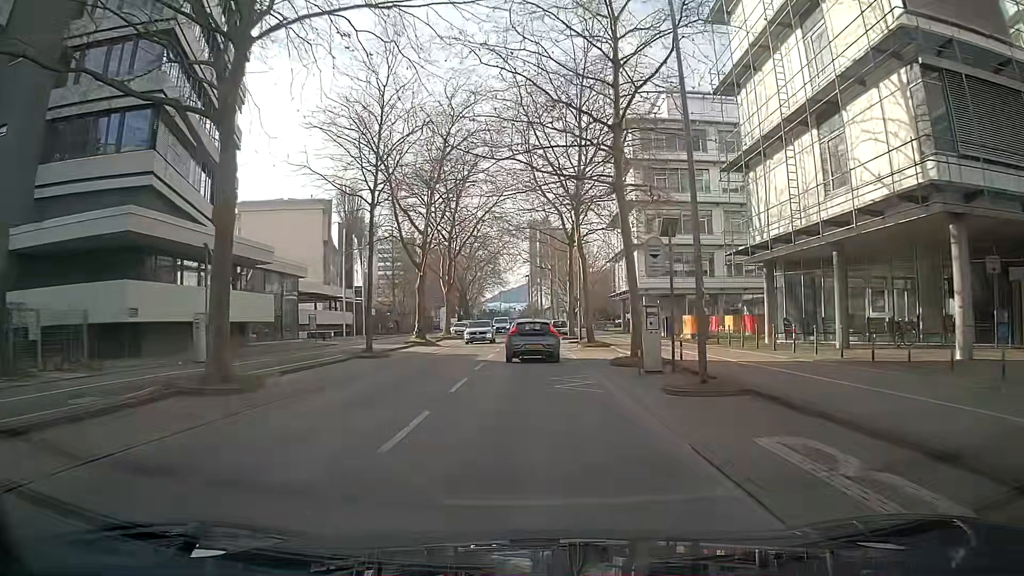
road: secondary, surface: asphalt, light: Day
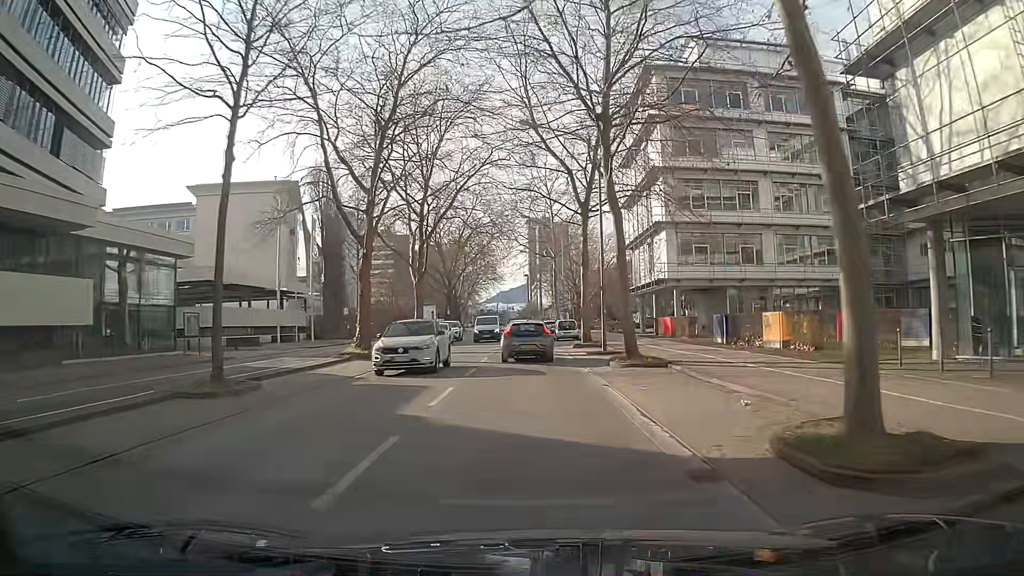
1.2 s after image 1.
(+0.1, +14.2) m; +1°
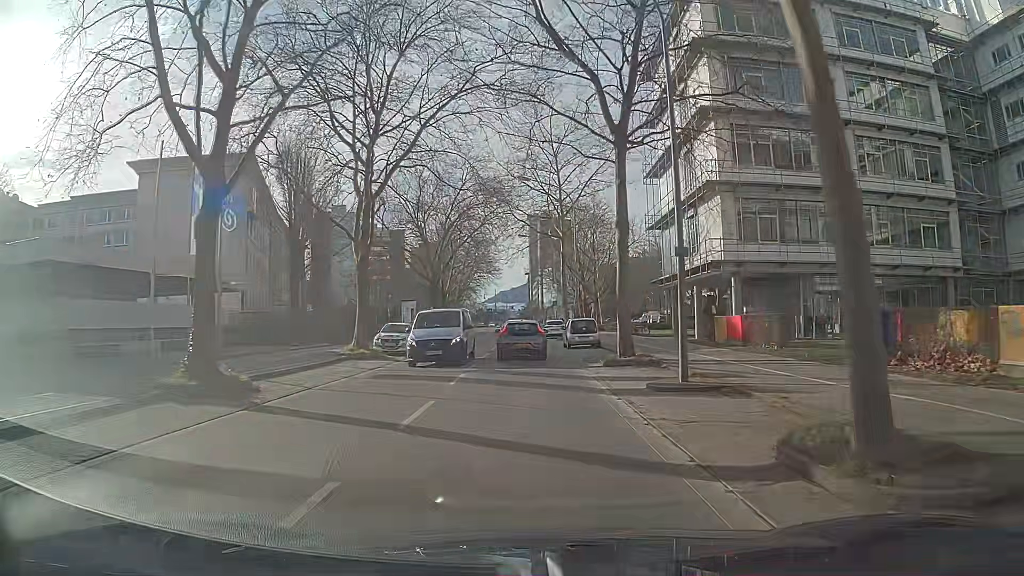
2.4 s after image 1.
(0.0, +14.4) m; -1°
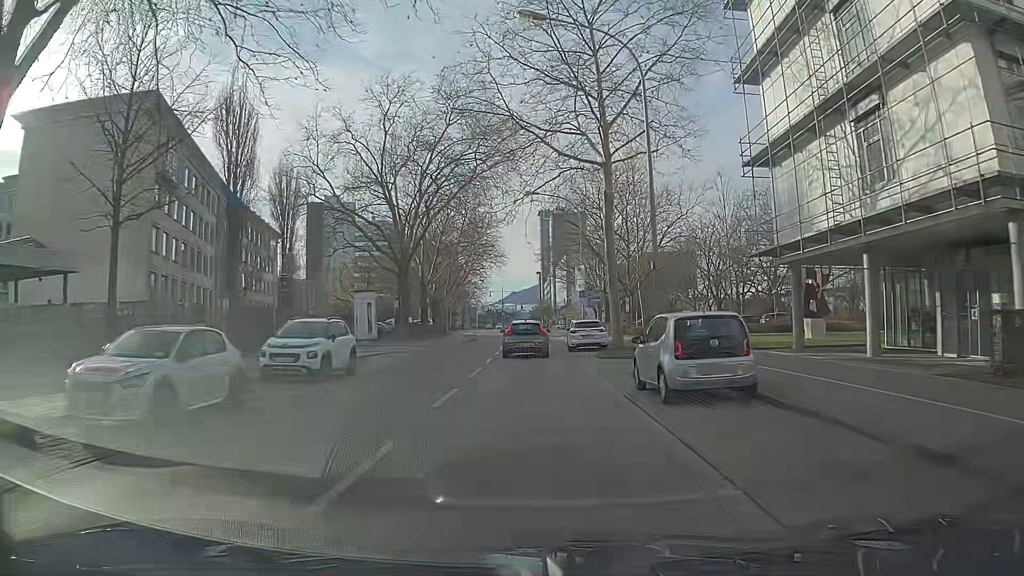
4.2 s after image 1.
(-0.1, +22.1) m; 0°
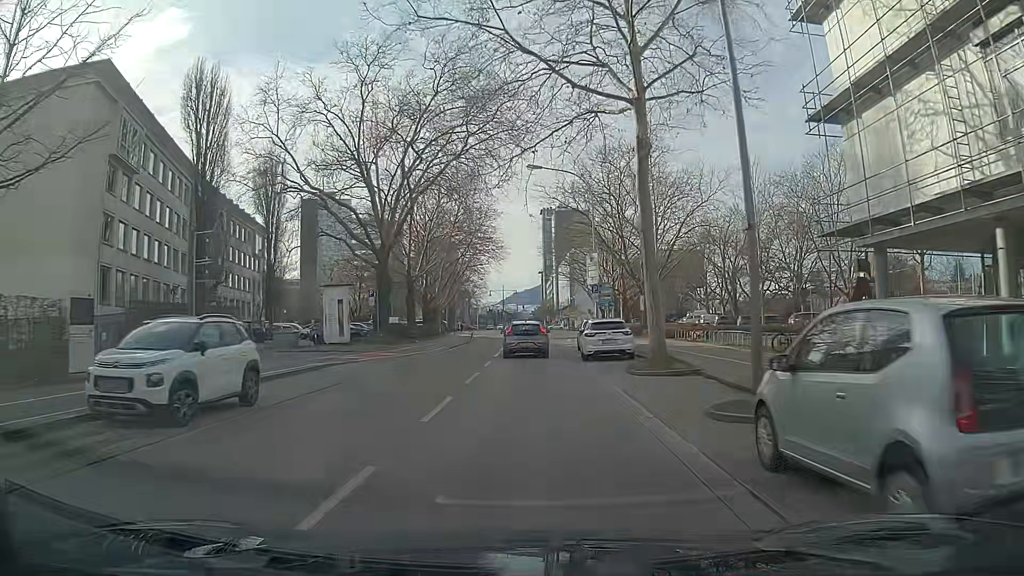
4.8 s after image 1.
(0.0, +7.5) m; 0°
(0, +10) (0, +20) (0, +30) (0, +40) (+1, +50) (+1, +60) (+2, +70) (+3, +80) (+3, +90) (+4, +100) m
